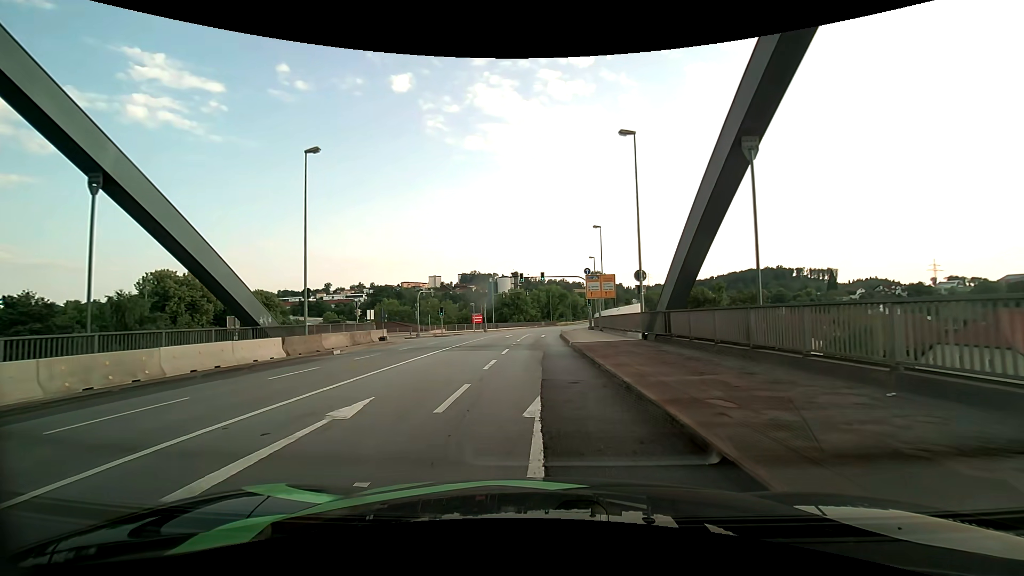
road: primary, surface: asphalt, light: Day
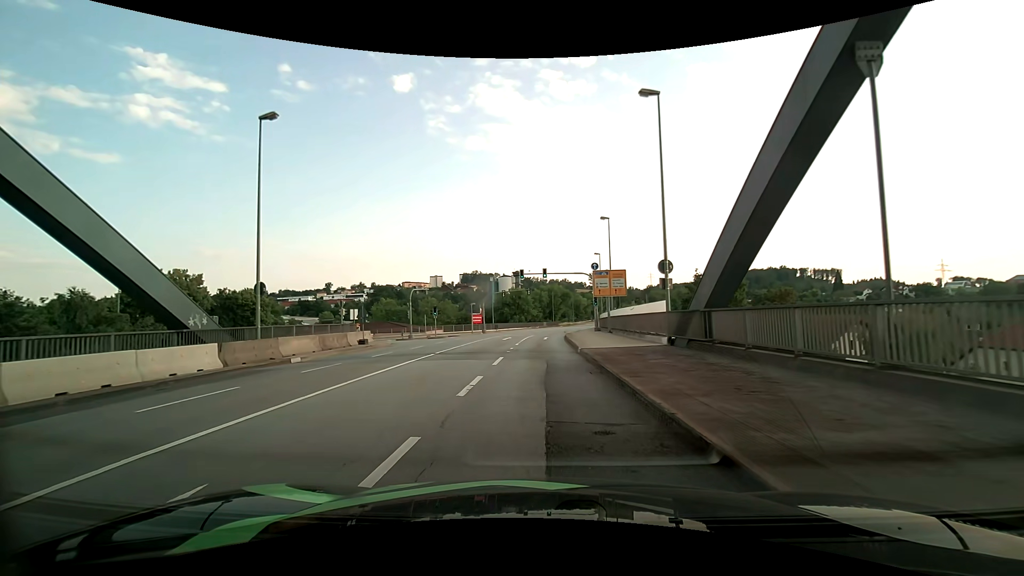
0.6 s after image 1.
(+0.1, +4.4) m; +1°
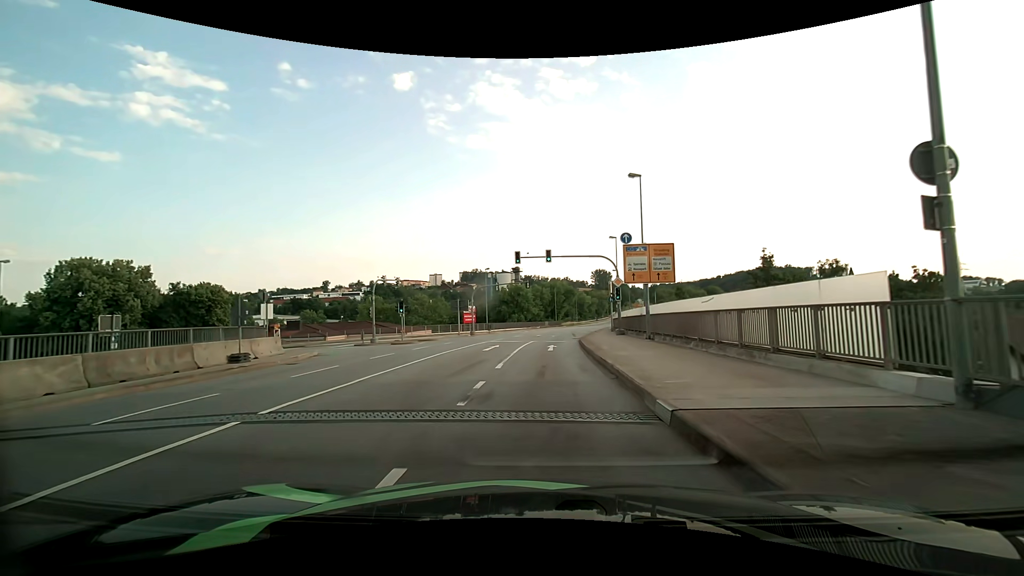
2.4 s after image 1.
(-0.2, +13.1) m; -1°
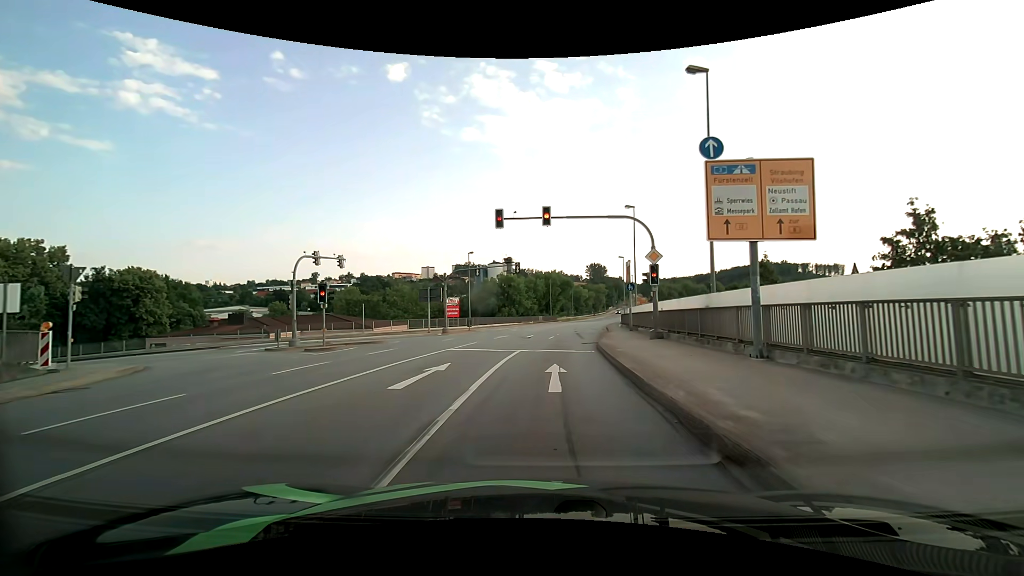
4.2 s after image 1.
(0.0, +13.1) m; 0°
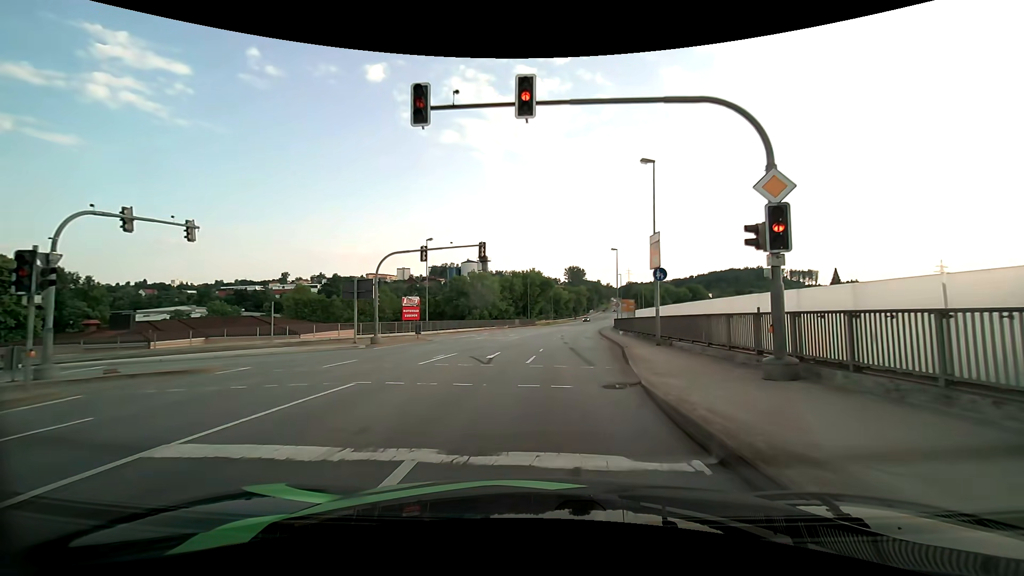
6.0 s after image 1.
(+0.3, +14.0) m; +3°
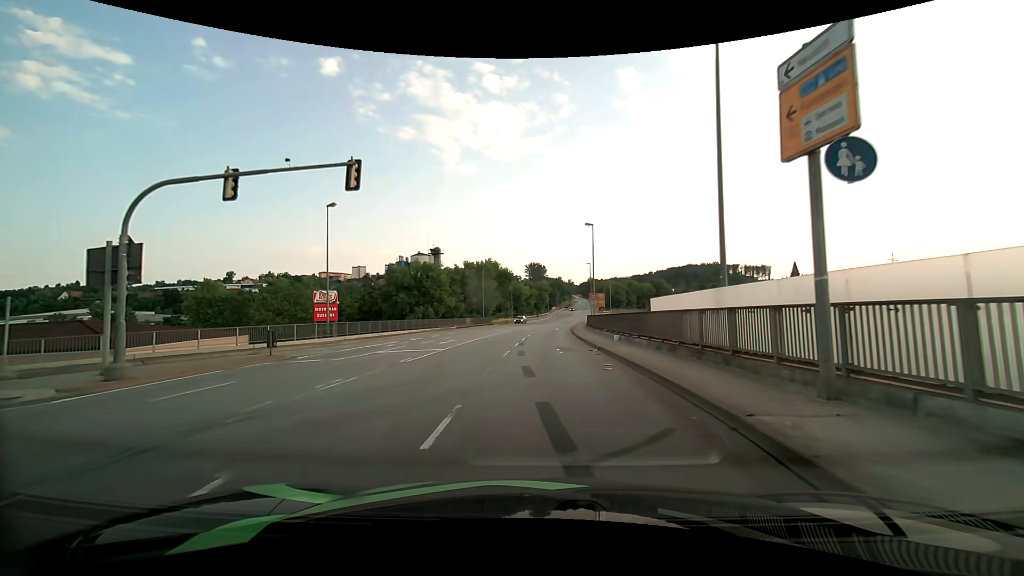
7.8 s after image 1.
(+0.8, +15.7) m; +5°
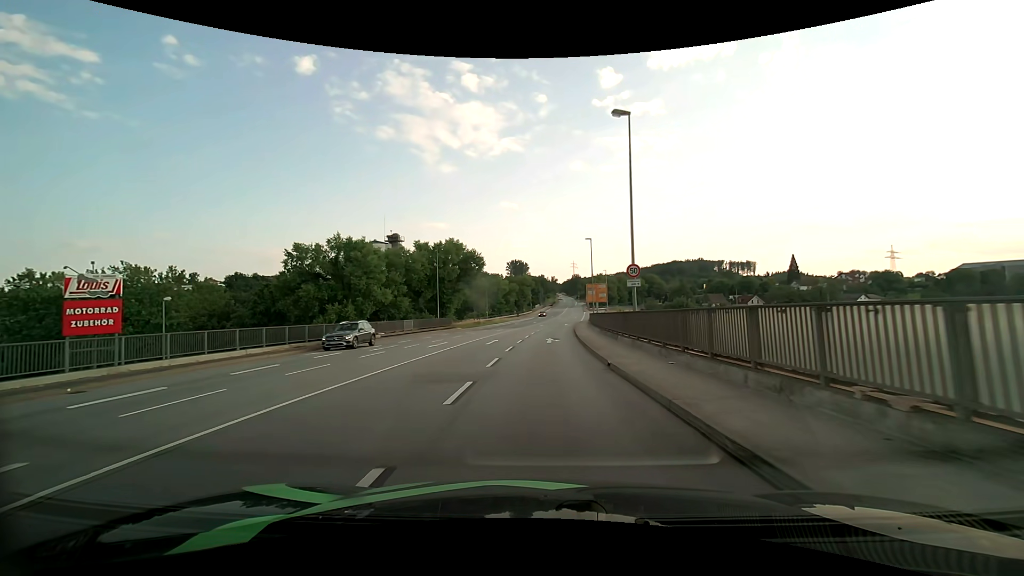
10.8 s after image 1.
(+0.3, +26.9) m; +2°
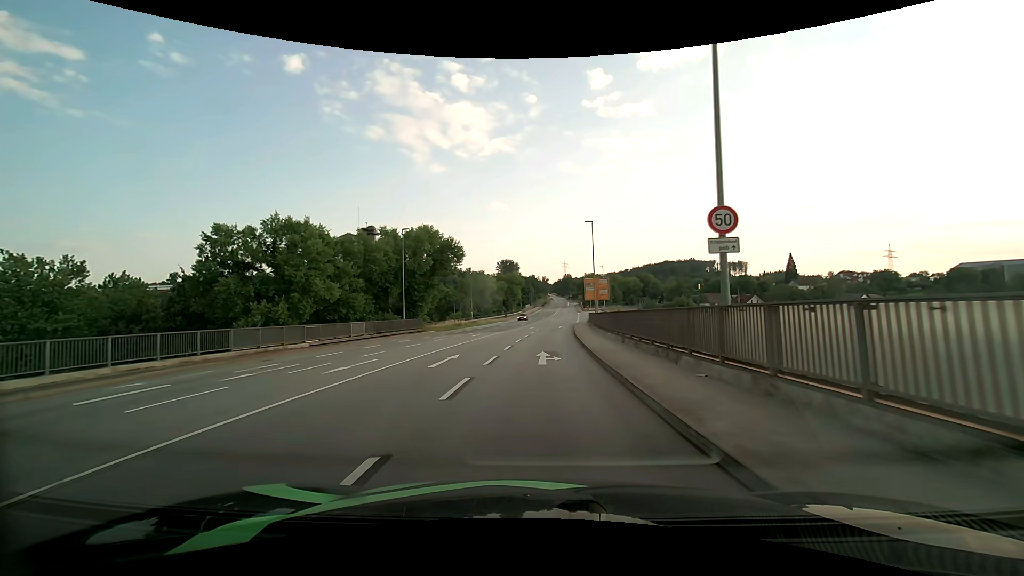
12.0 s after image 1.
(+0.1, +11.6) m; +1°
(0, +10) (0, +20) (0, +30) (+1, +40) (+1, +50) (+2, +60) (+3, +70) (+5, +80) (+7, +90) (+9, +99) m
